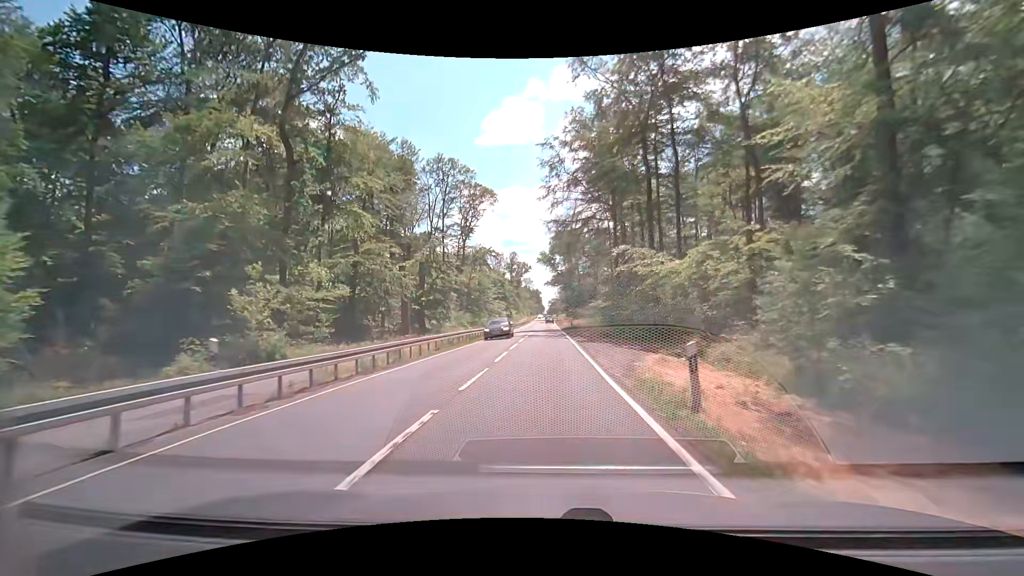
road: secondary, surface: asphalt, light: Day
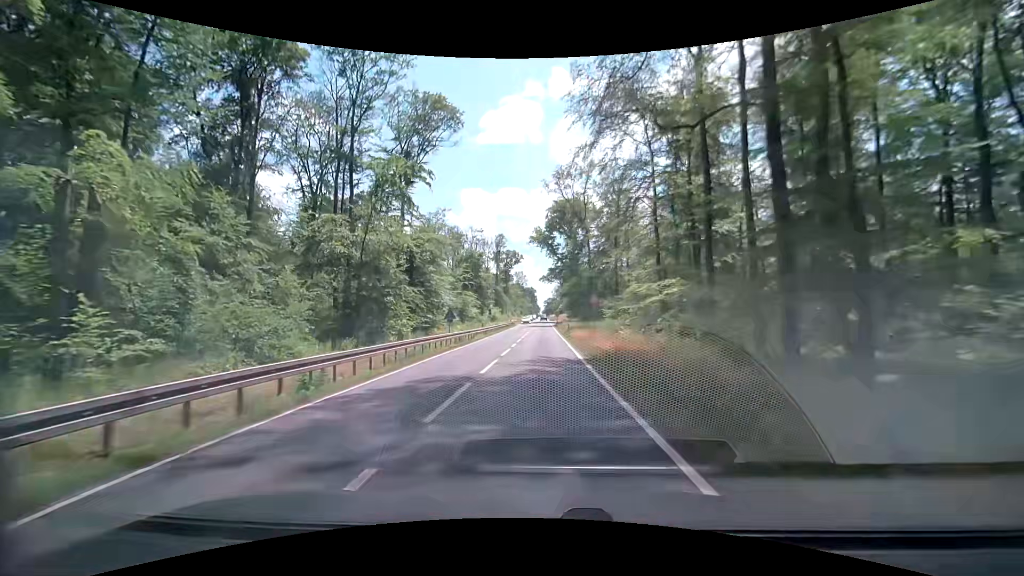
(+0.6, +44.8) m; +1°
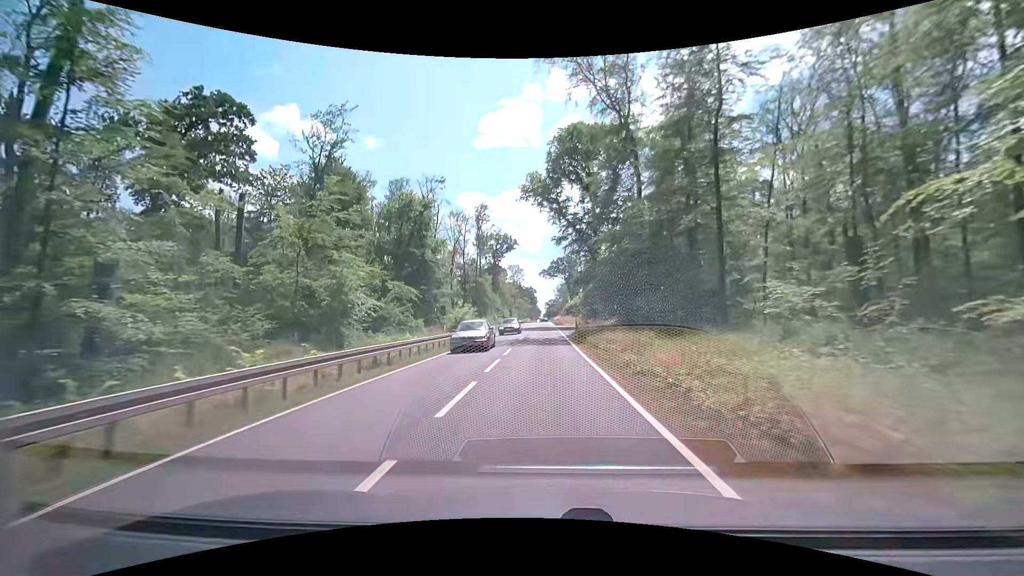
(0.0, +47.0) m; -1°
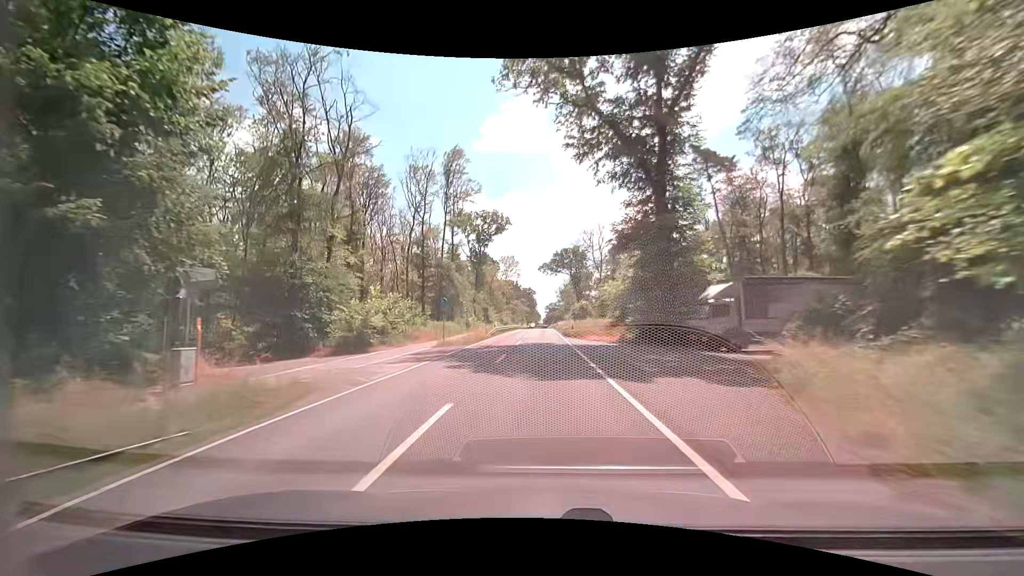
(+0.4, +38.8) m; +1°
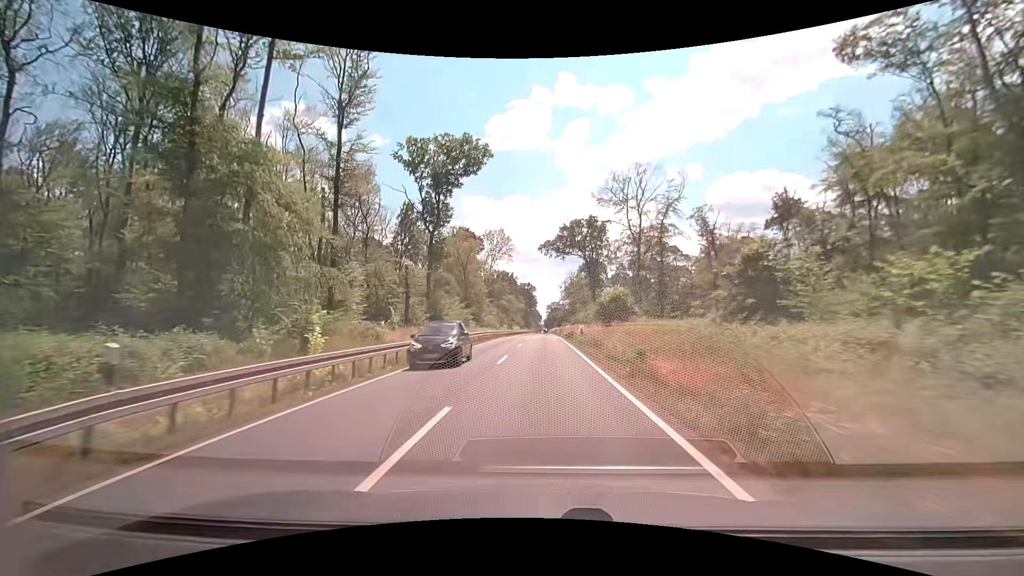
(-0.5, +48.3) m; -1°
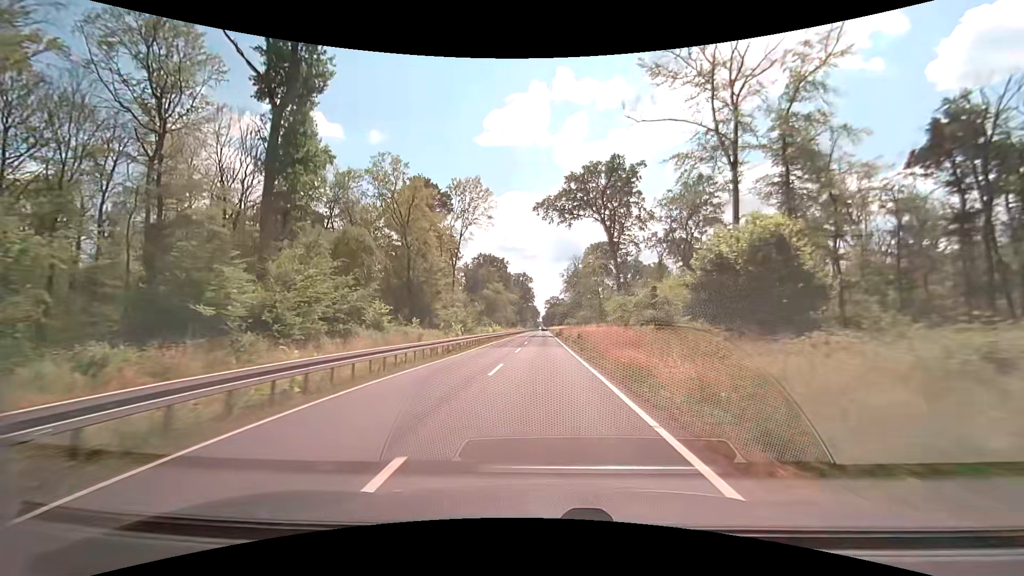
(+0.2, +39.0) m; 0°
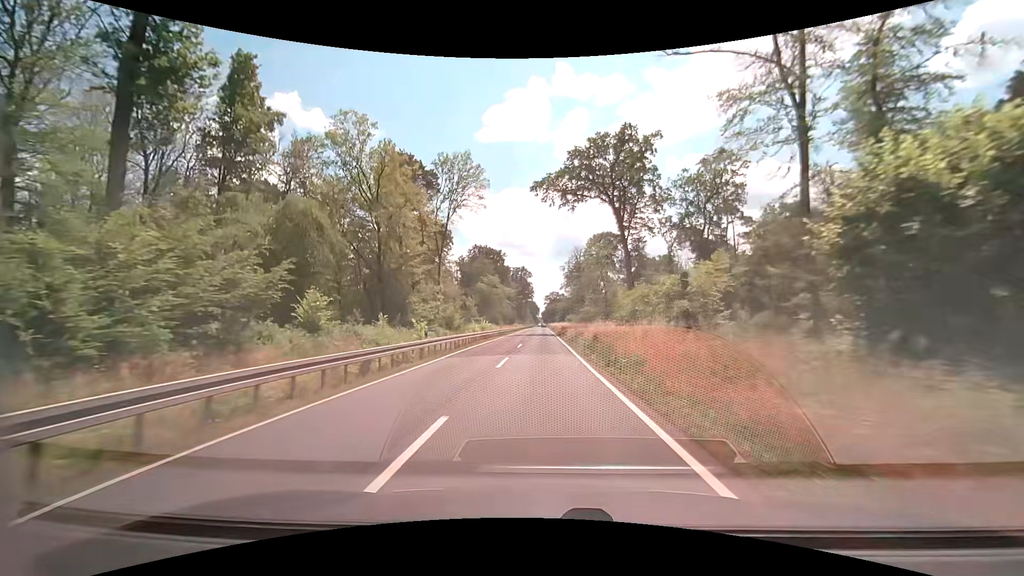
(0.0, +9.9) m; 0°
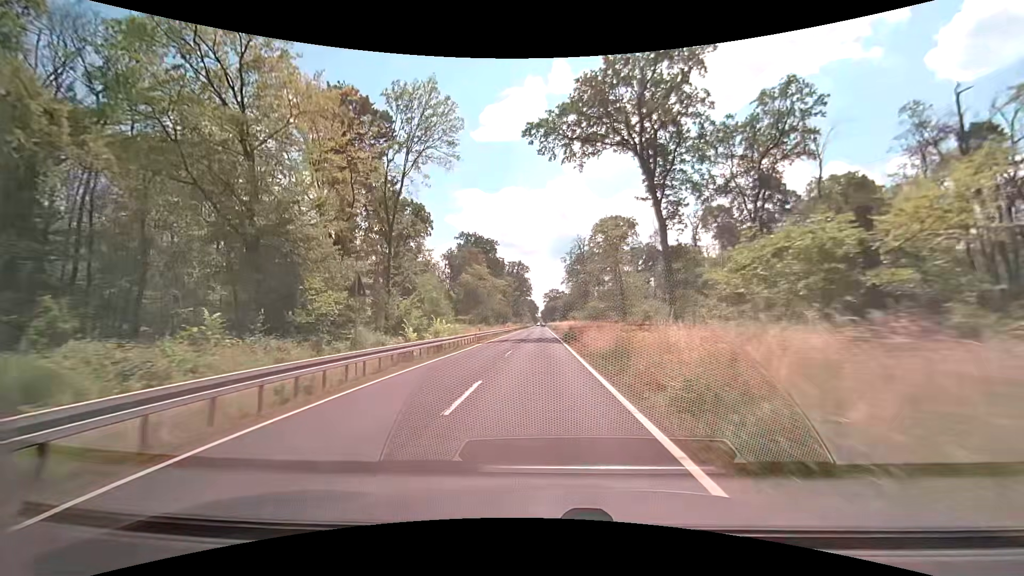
(0.0, +20.0) m; 0°
(0, +10) (0, +20) (0, +30) (0, +40) (0, +50) (0, +60) (0, +70) (0, +80) (-1, +90) (-1, +100) m
